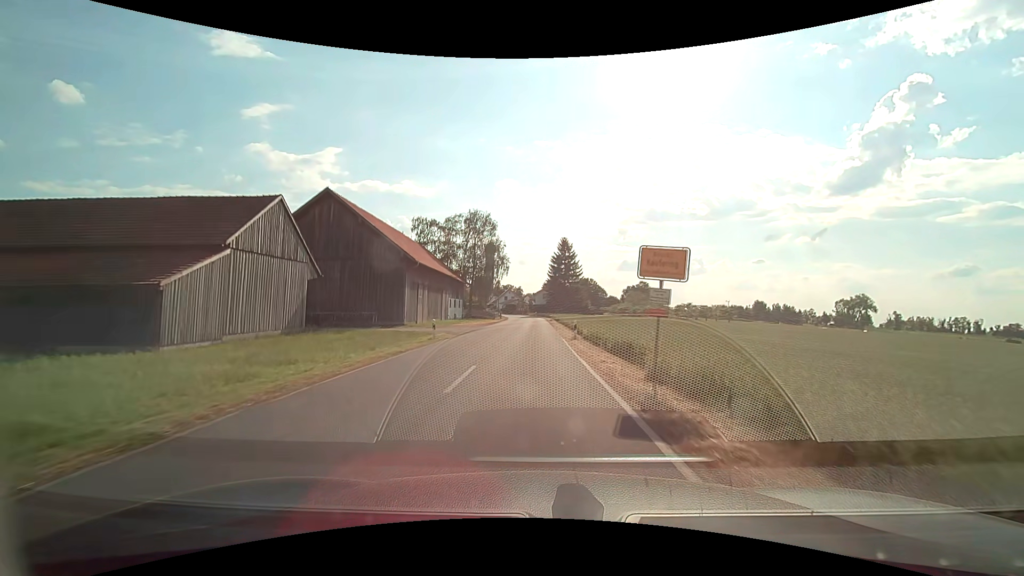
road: tertiary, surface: asphalt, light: Day
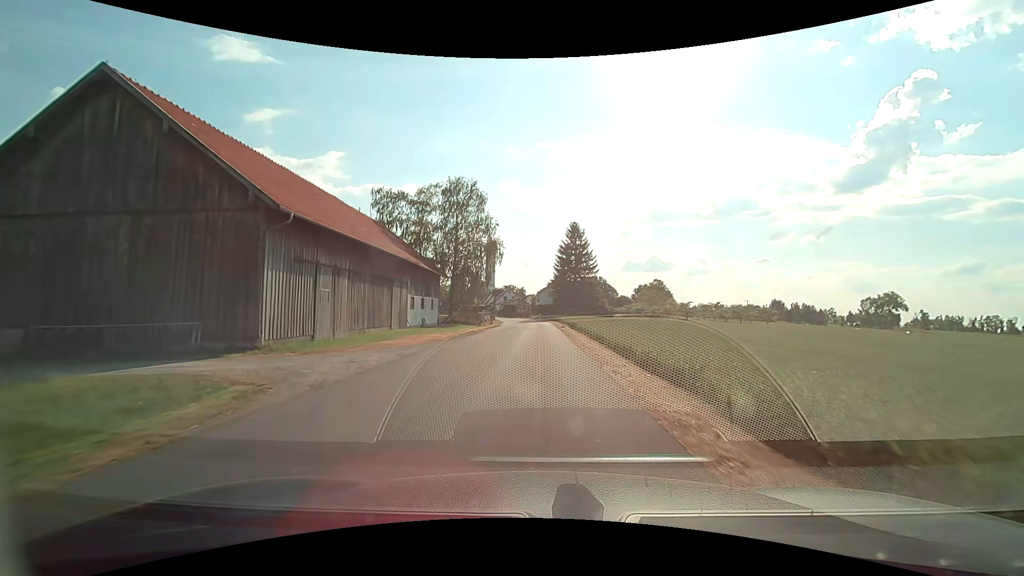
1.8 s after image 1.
(-0.1, +22.1) m; -1°
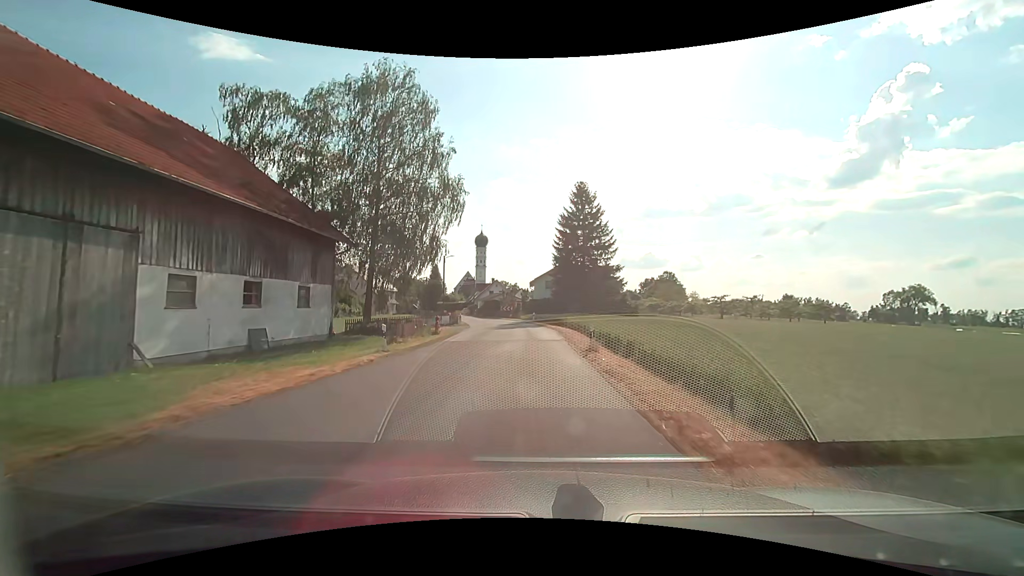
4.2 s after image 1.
(+0.4, +28.2) m; +1°
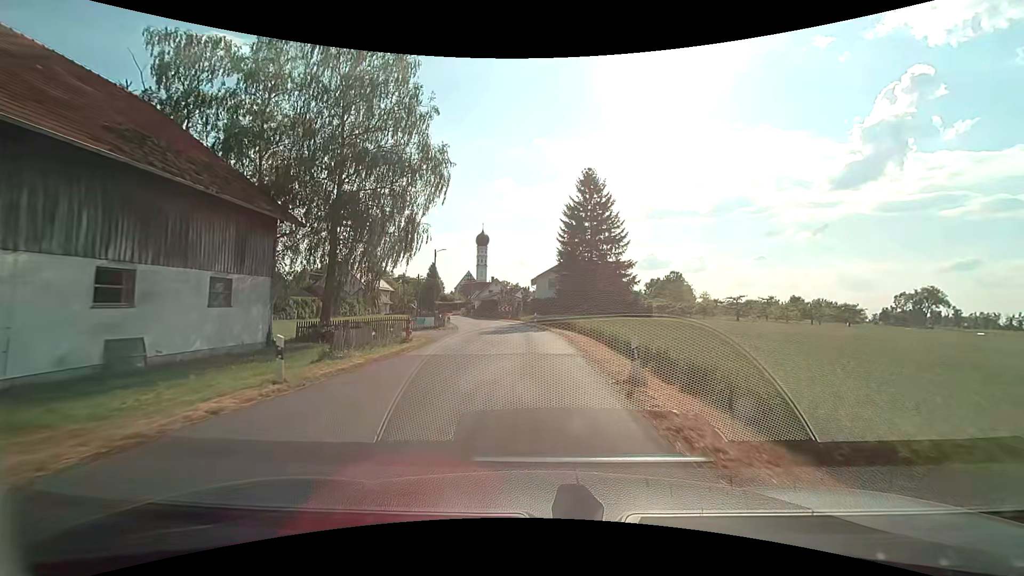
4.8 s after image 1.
(0.0, +6.9) m; 0°
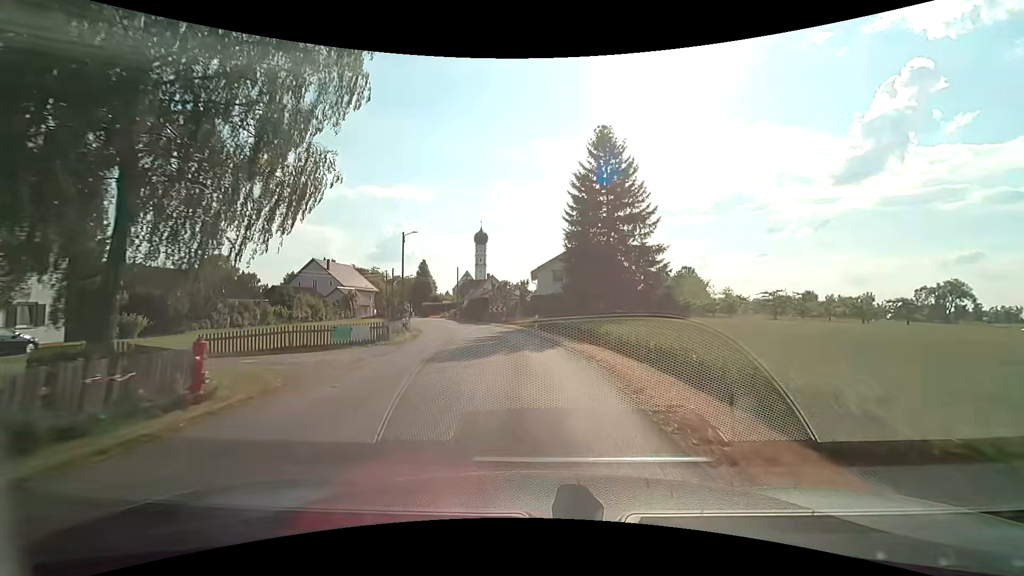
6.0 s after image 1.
(0.0, +13.8) m; -1°
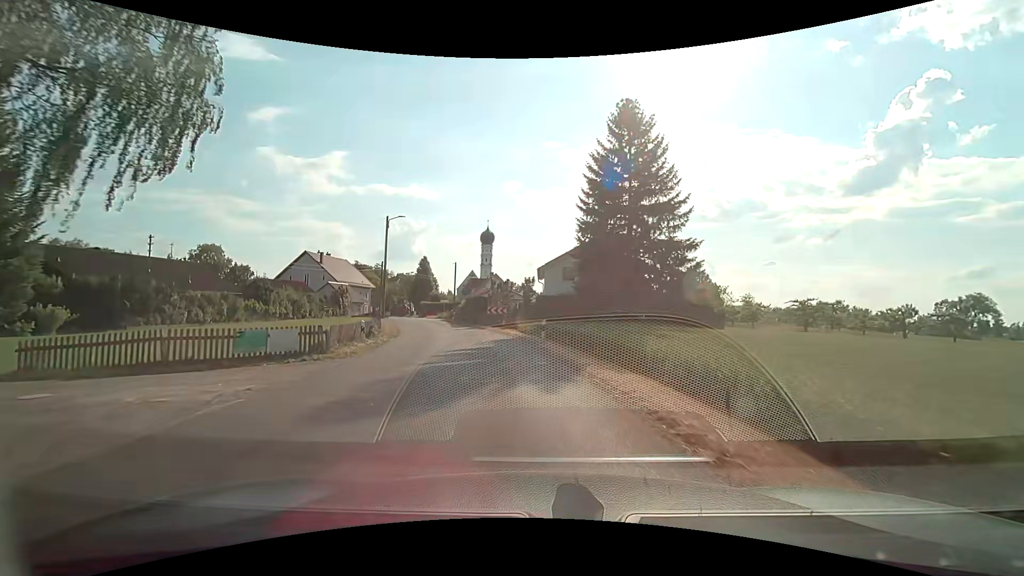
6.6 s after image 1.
(0.0, +6.8) m; 0°
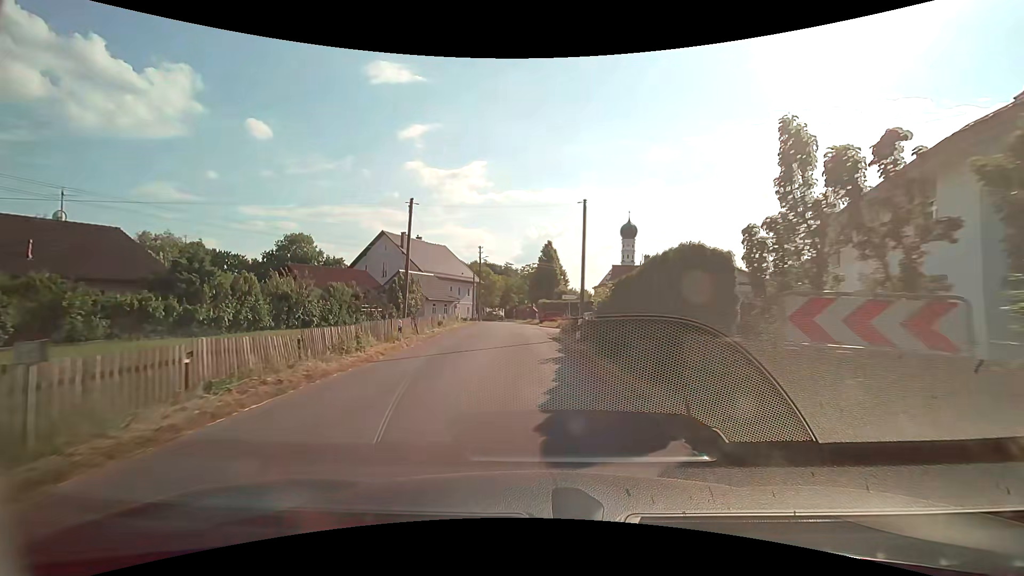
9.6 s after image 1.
(-4.6, +32.7) m; -16°
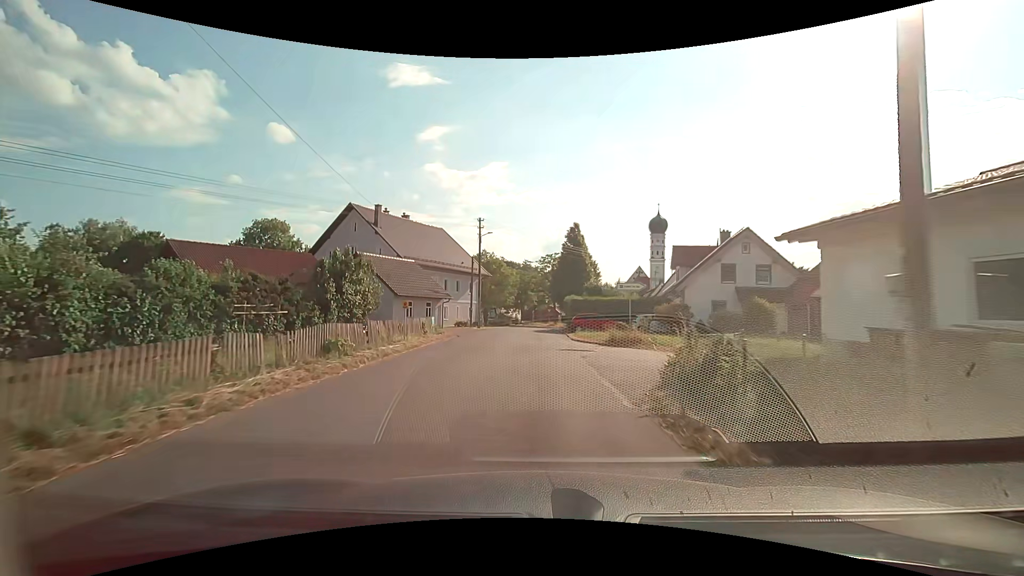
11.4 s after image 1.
(-0.6, +19.6) m; -3°
